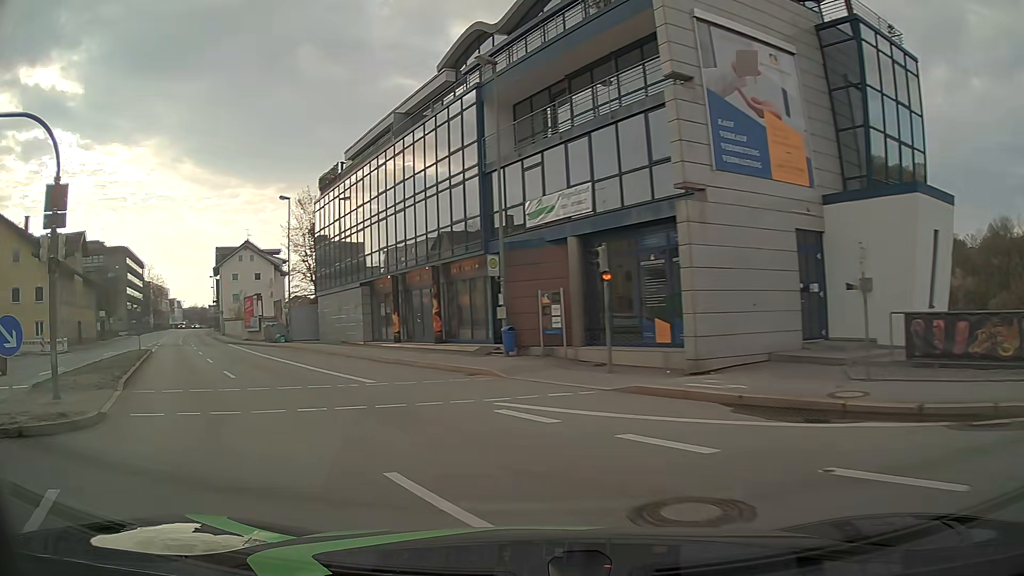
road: primary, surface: asphalt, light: Day
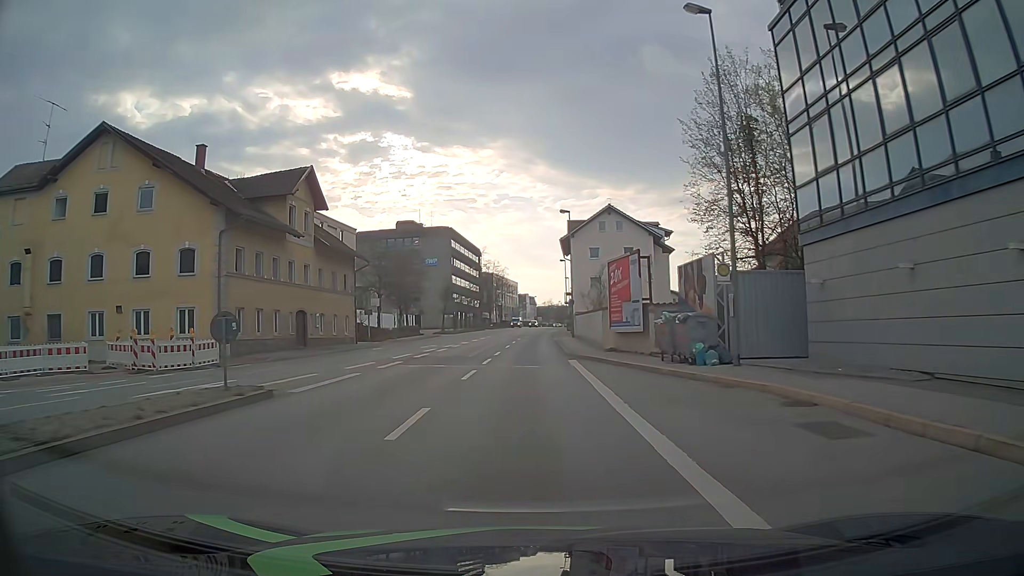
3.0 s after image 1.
(-12.1, +27.3) m; -32°
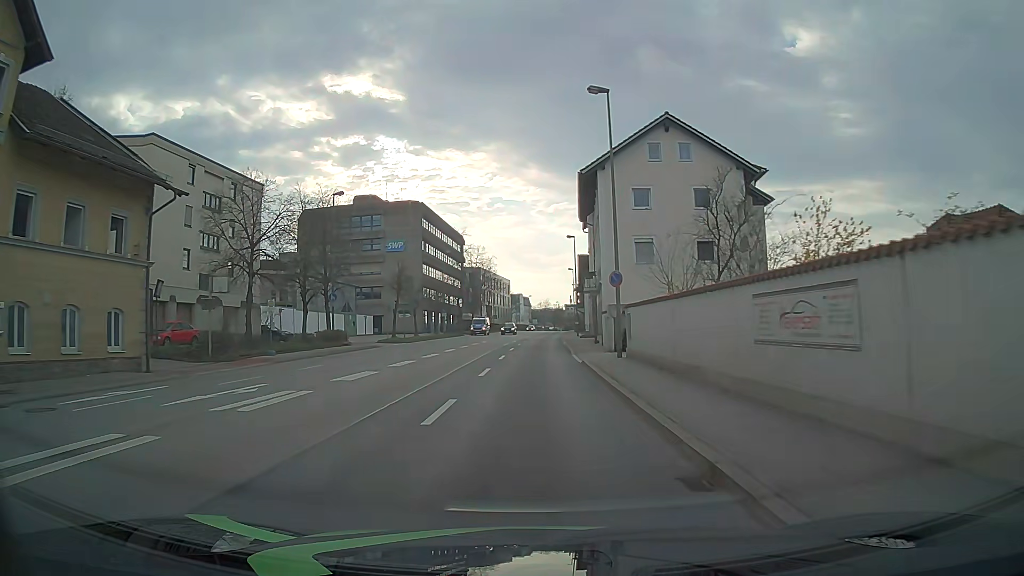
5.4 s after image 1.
(-0.2, +29.1) m; 0°
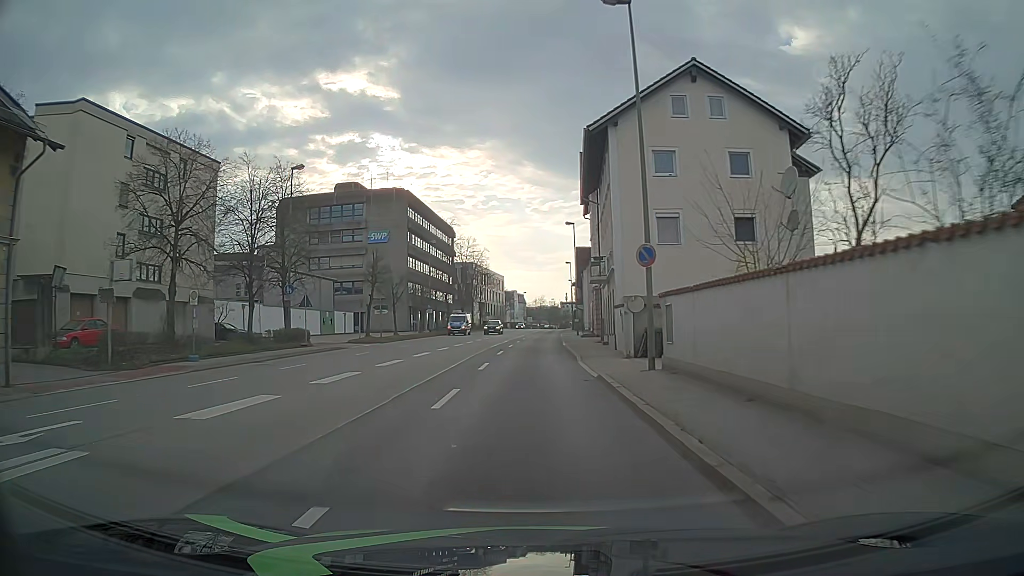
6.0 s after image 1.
(0.0, +7.6) m; +1°
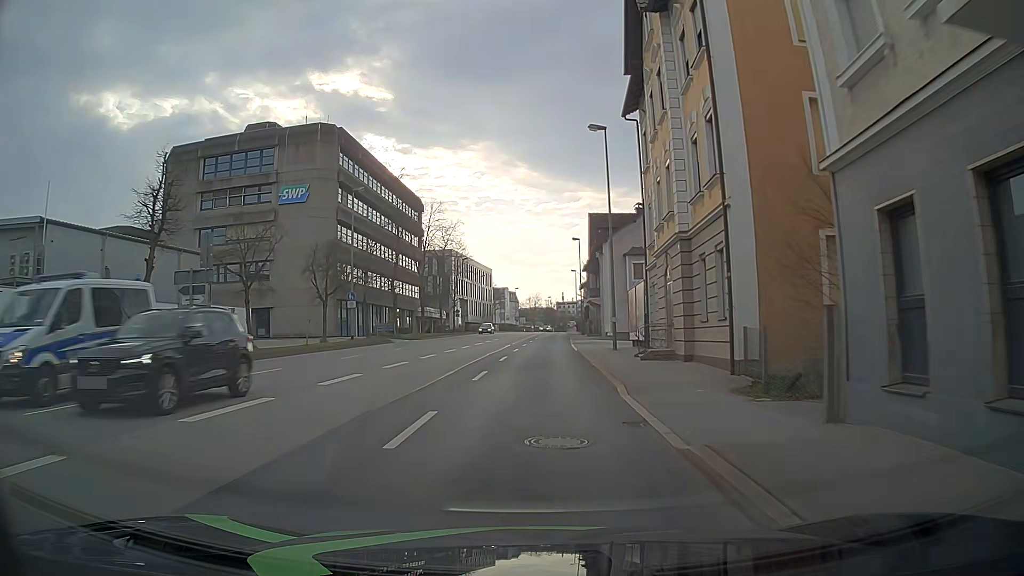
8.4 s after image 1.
(0.0, +30.4) m; 0°
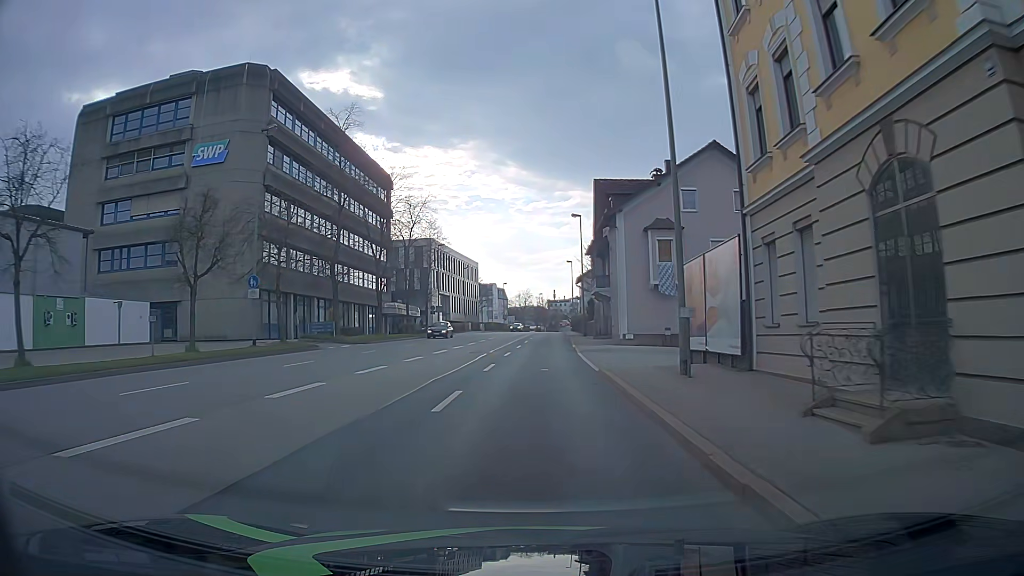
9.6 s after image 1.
(0.0, +14.9) m; +2°
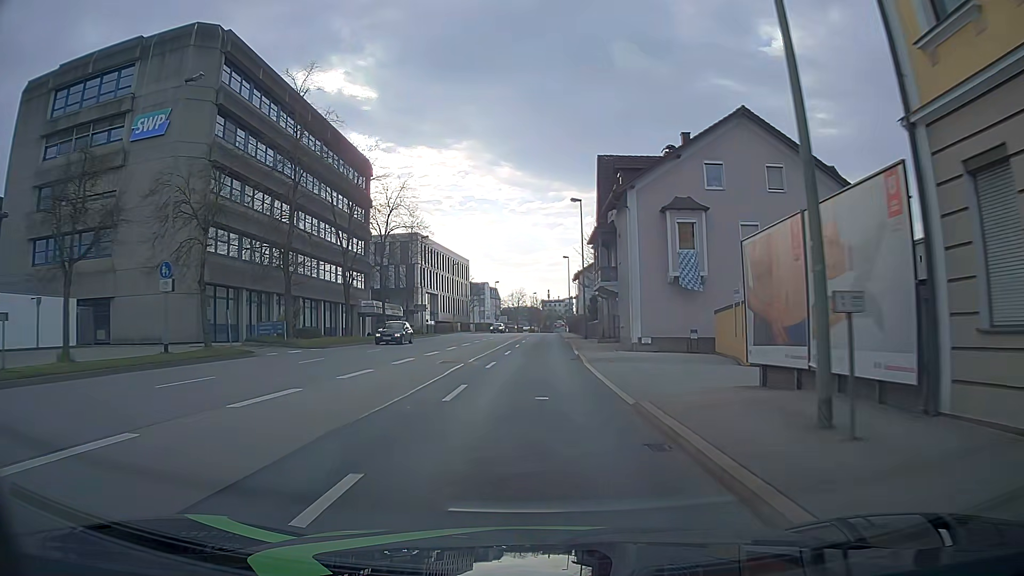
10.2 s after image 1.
(-0.1, +7.4) m; -1°
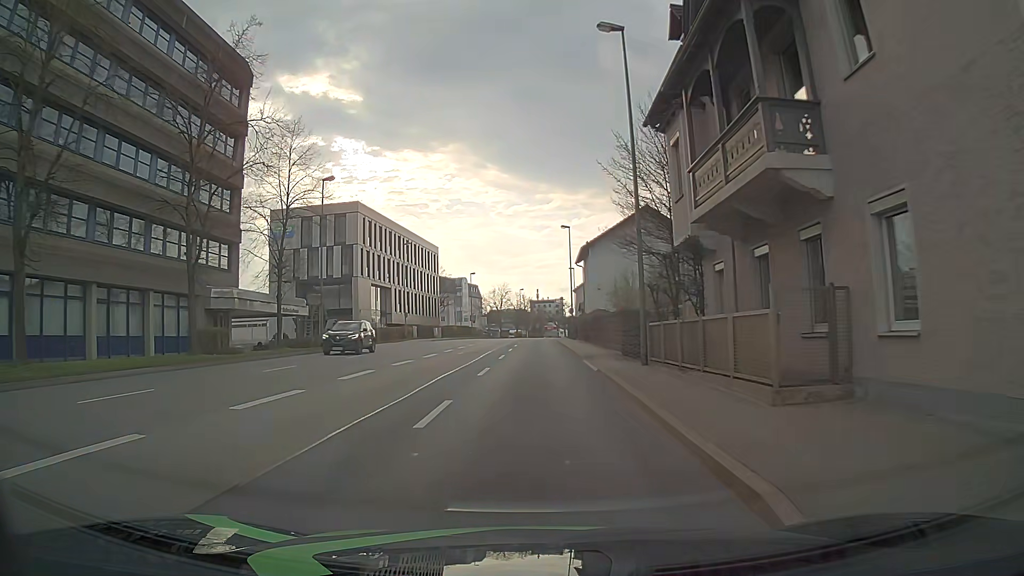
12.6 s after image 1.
(+0.4, +30.0) m; +1°
(0, +10) (0, +20) (0, +30) (0, +40) (0, +50) (0, +60) (0, +70) (+1, +80) (+1, +90) (+3, +100) m
